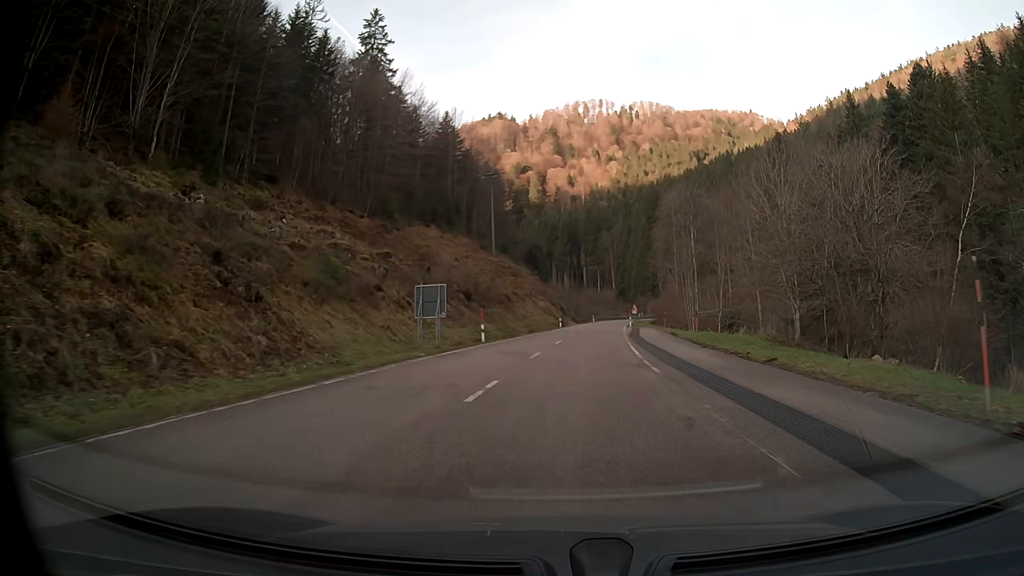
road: secondary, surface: asphalt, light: Day
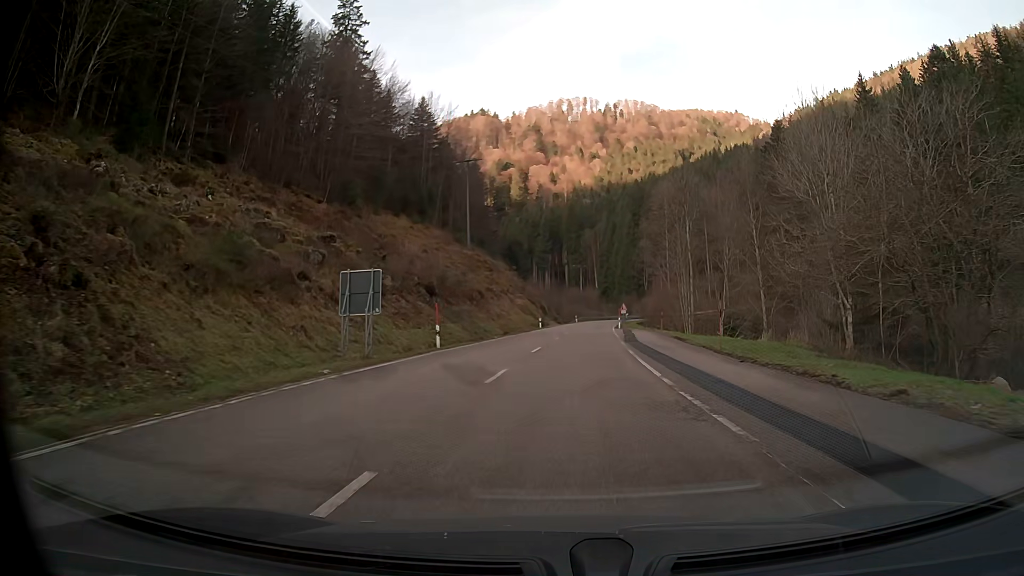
(+0.1, +9.0) m; +2°
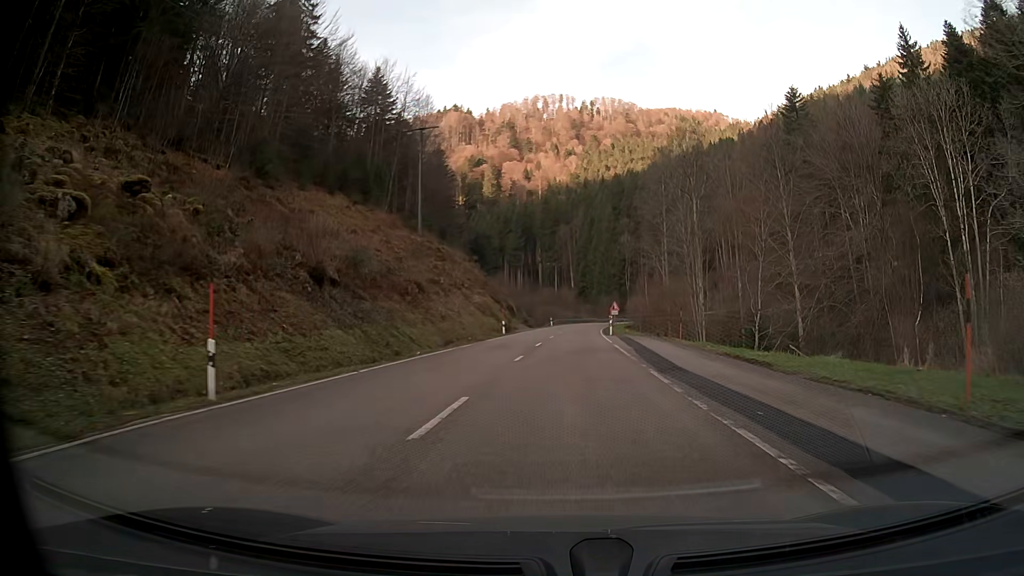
(+0.4, +18.2) m; +2°
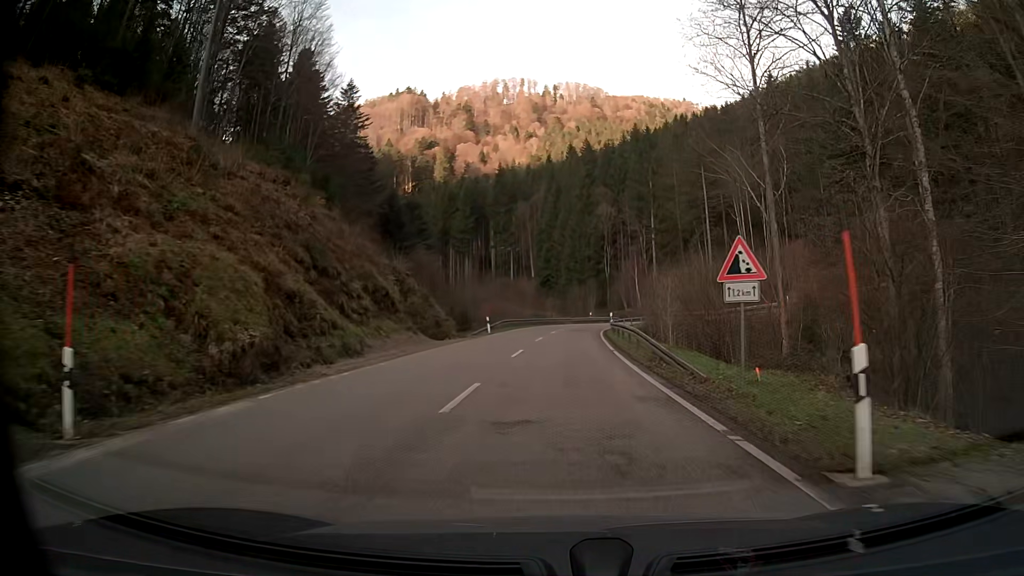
(+1.3, +45.4) m; +3°
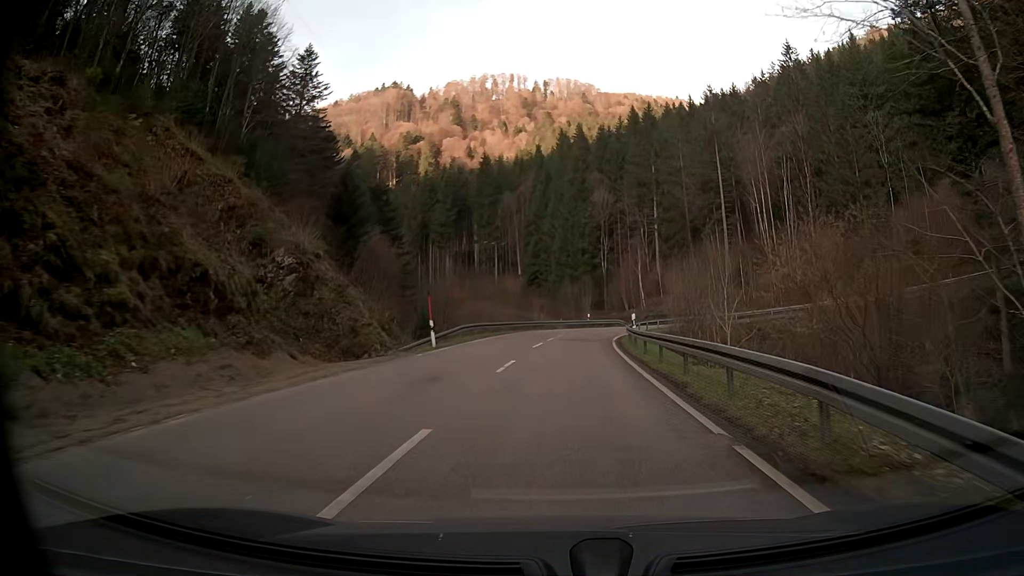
(+0.1, +17.1) m; +1°
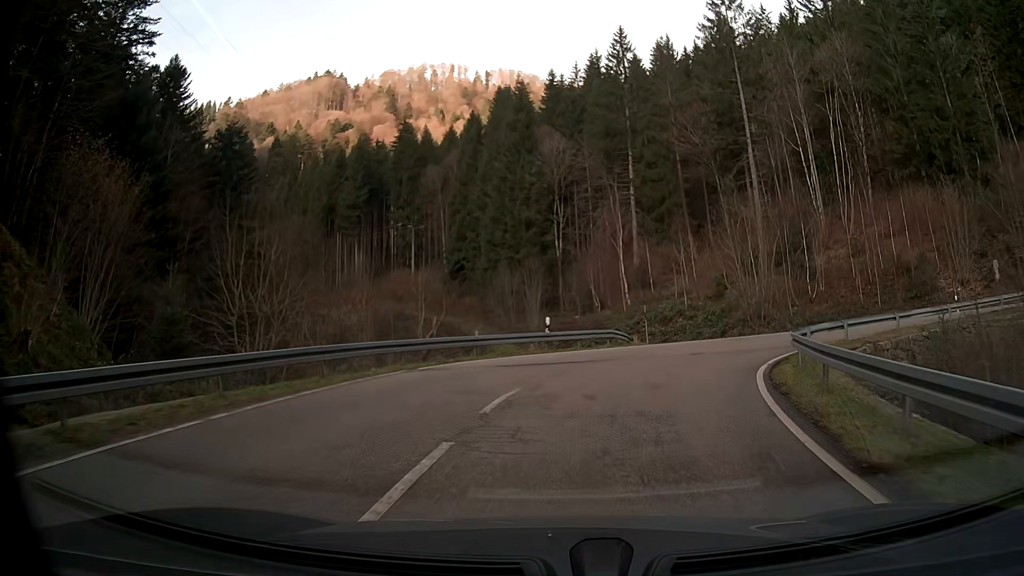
(+1.2, +36.0) m; +6°
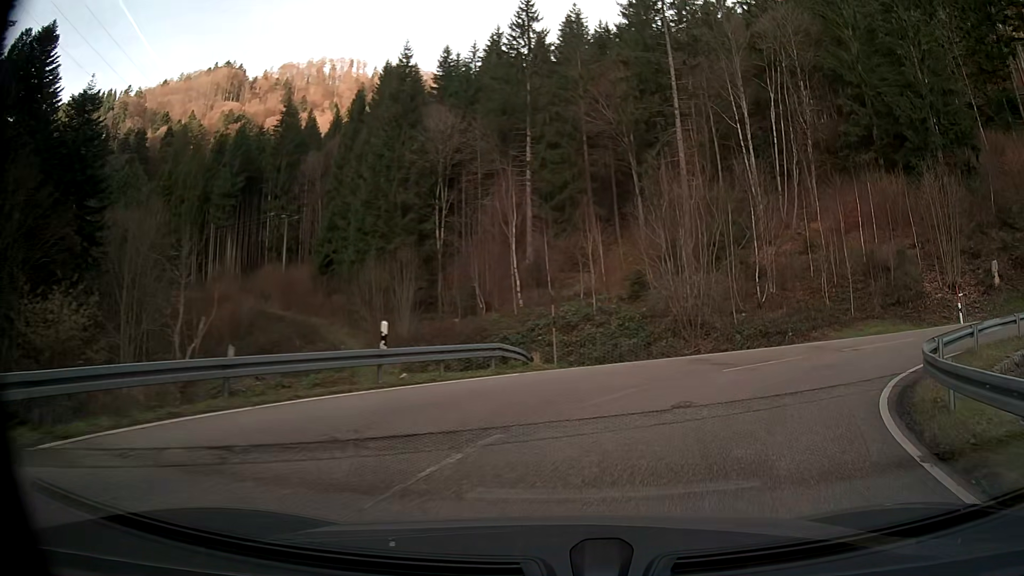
(+1.0, +11.2) m; +14°
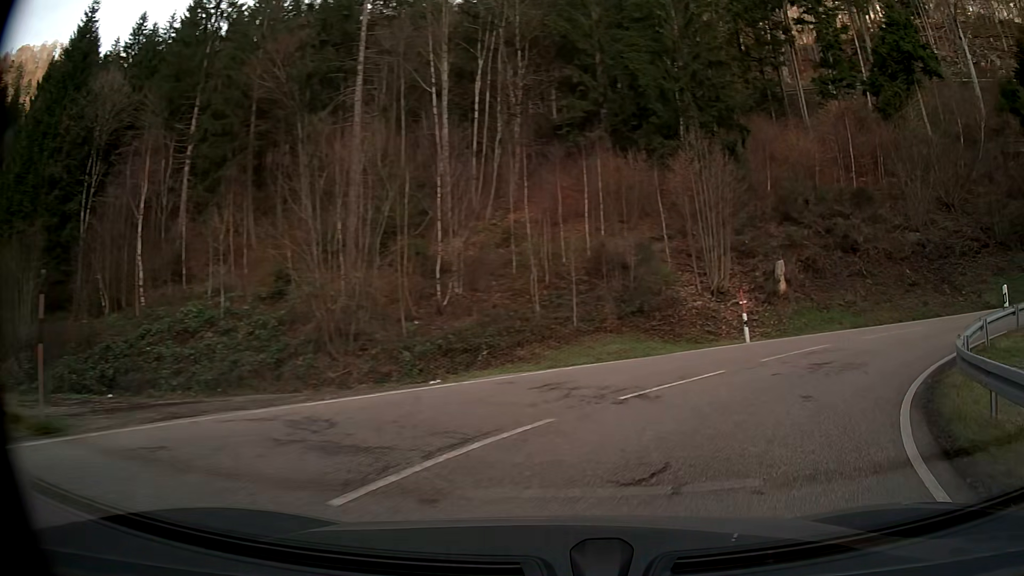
(+2.4, +10.4) m; +28°
(+2, +10) (+9, +17) (+18, +21) (+28, +22) (+38, +22) (+48, +21) (+58, +19) (+68, +17) (+77, +14) (+87, +11) m
